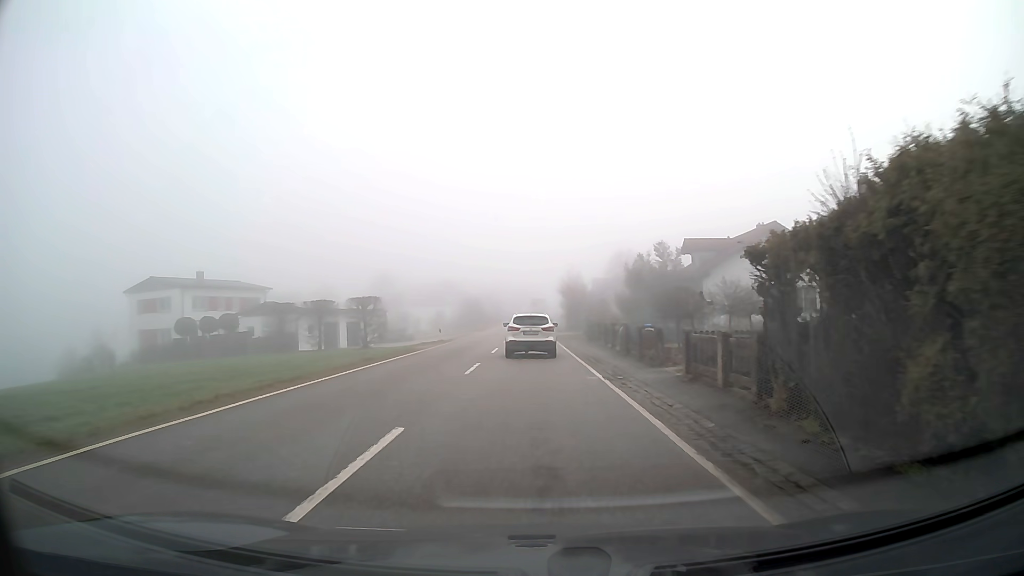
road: tertiary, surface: asphalt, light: Day
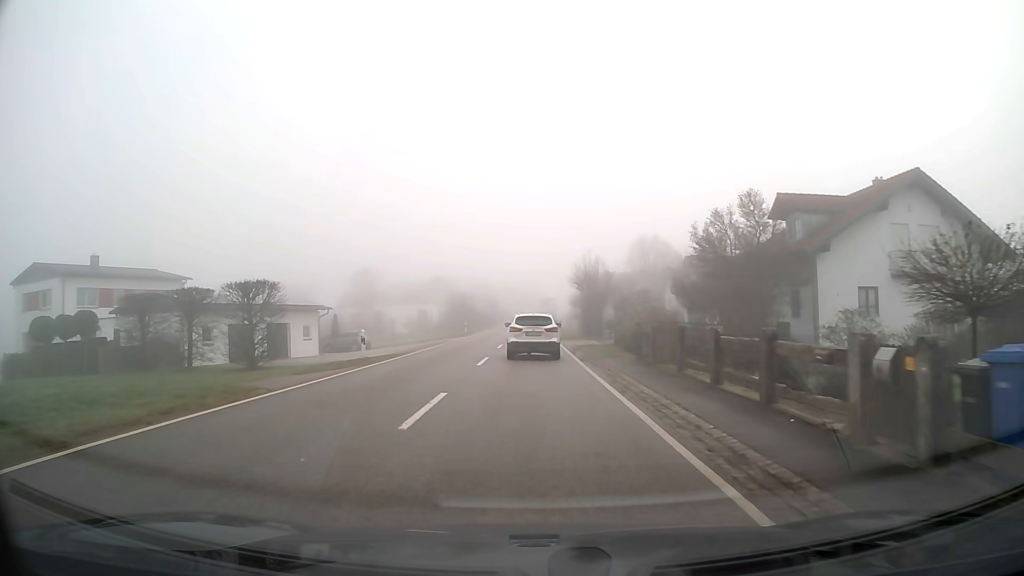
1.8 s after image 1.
(0.0, +19.3) m; 0°
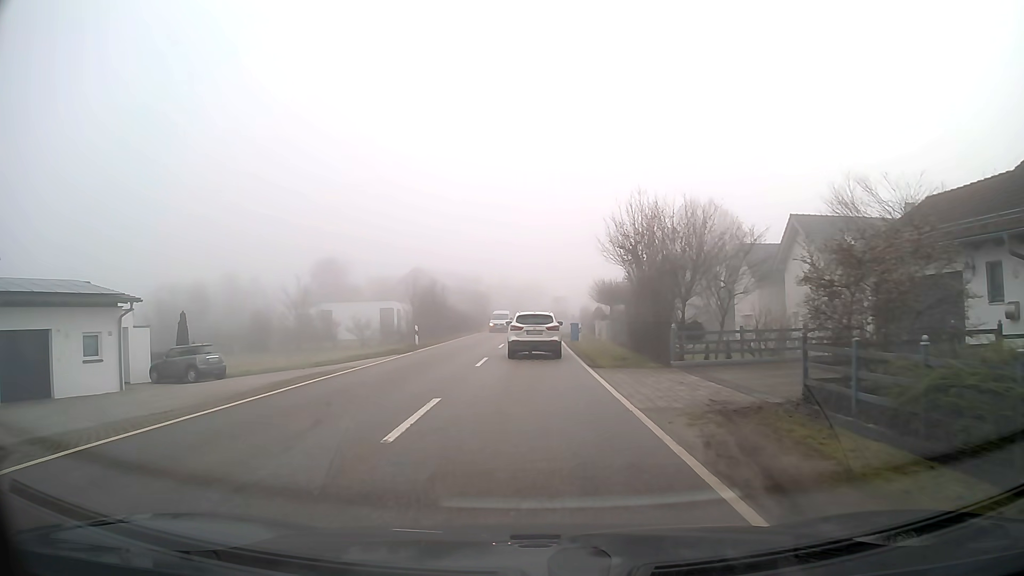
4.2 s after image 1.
(0.0, +24.6) m; 0°
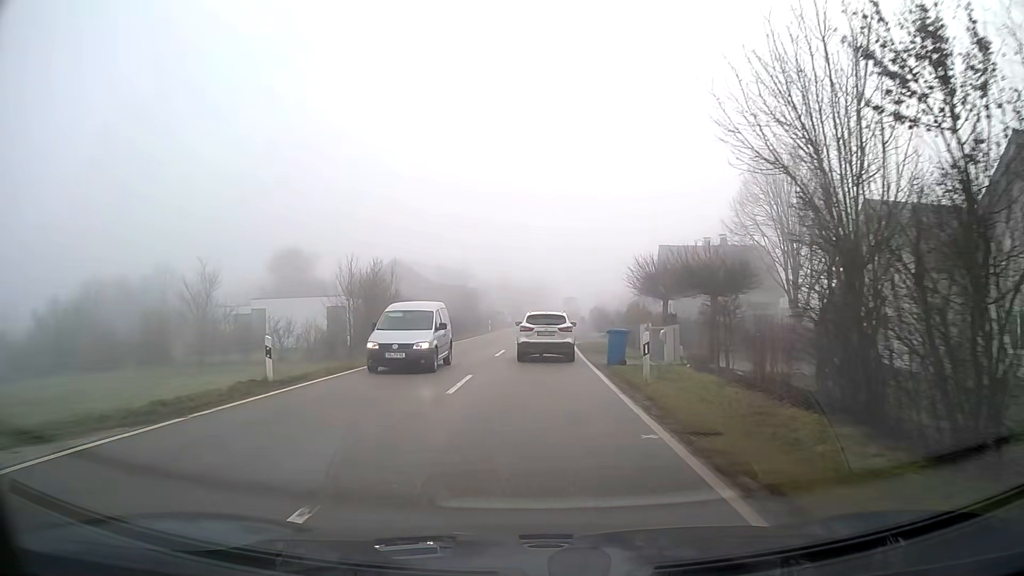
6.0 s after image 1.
(0.0, +18.7) m; 0°
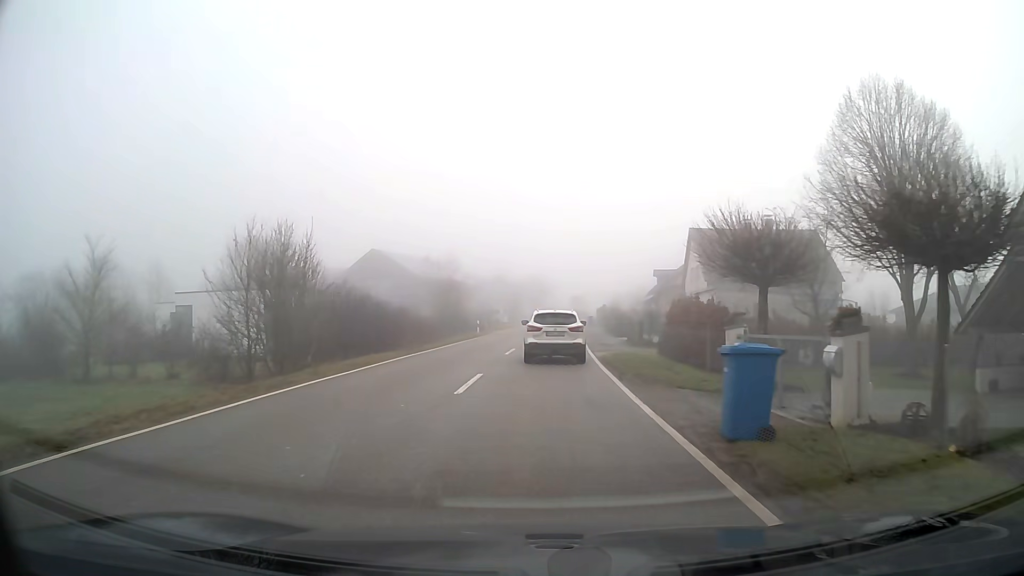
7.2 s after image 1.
(0.0, +12.2) m; 0°
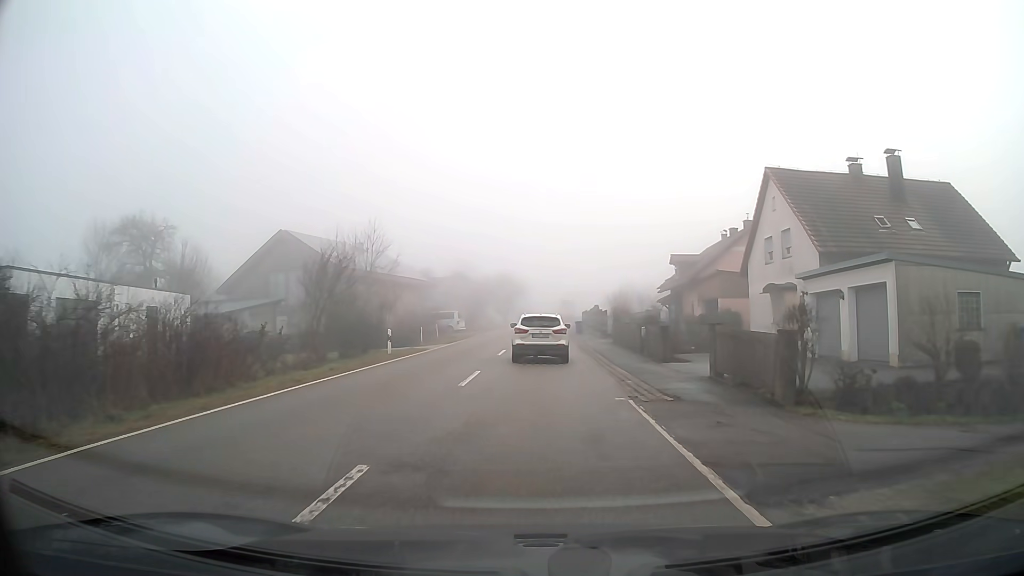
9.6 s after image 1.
(+0.4, +22.0) m; +2°
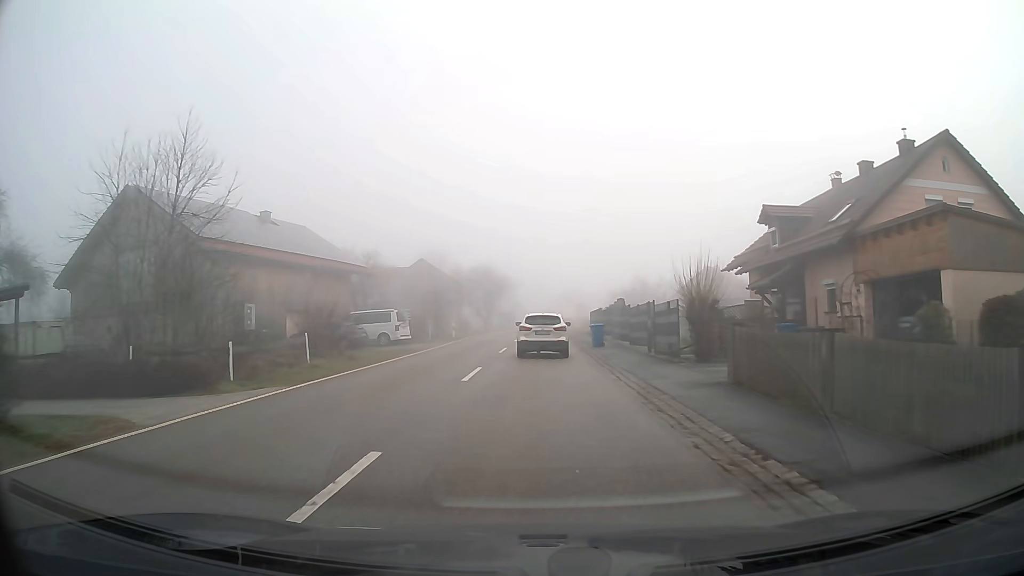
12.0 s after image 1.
(+0.1, +23.2) m; +1°
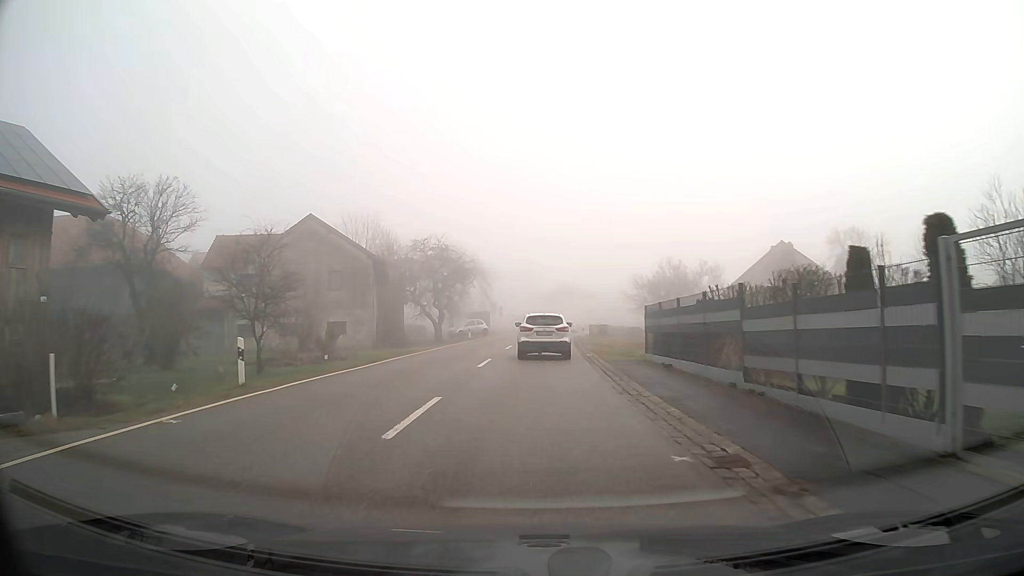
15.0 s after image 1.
(+0.4, +31.7) m; +1°
